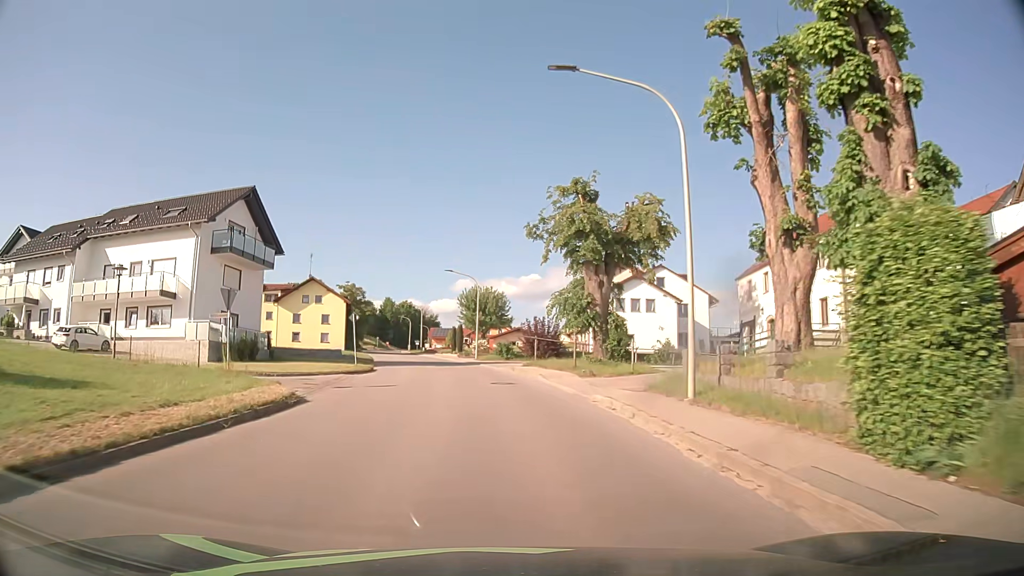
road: tertiary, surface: asphalt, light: Day
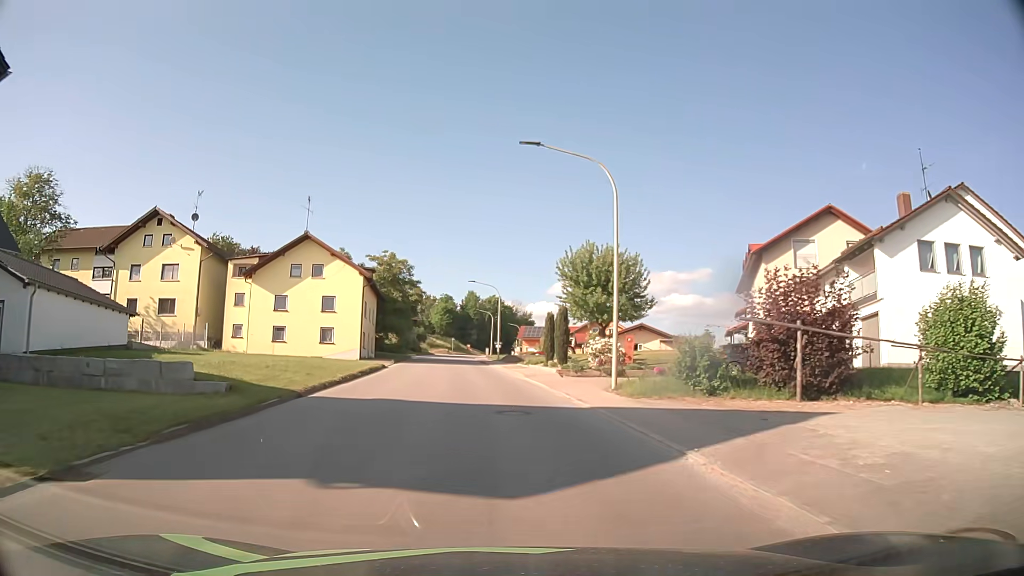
(-2.4, +36.4) m; -8°
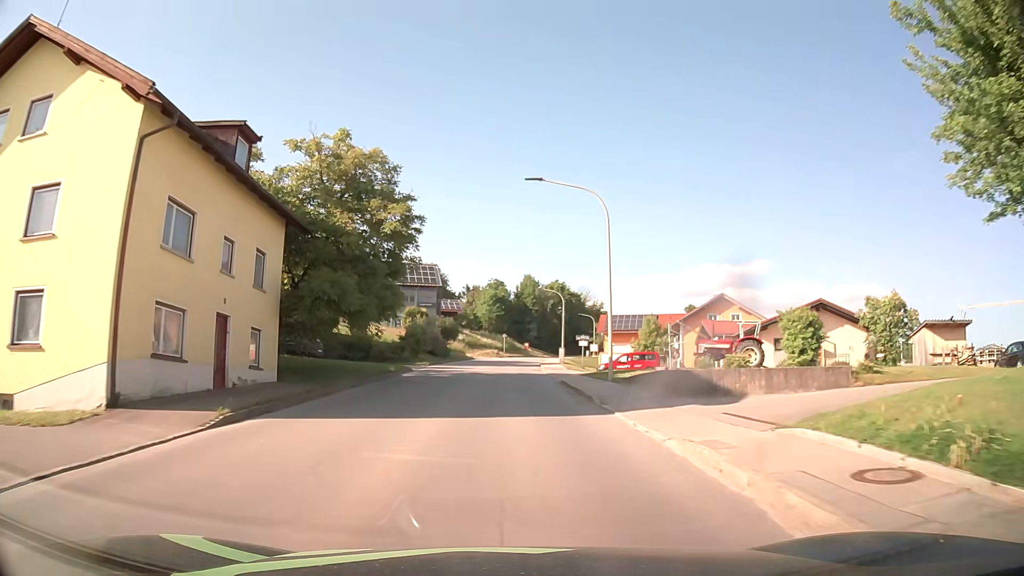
(-2.3, +38.2) m; -5°
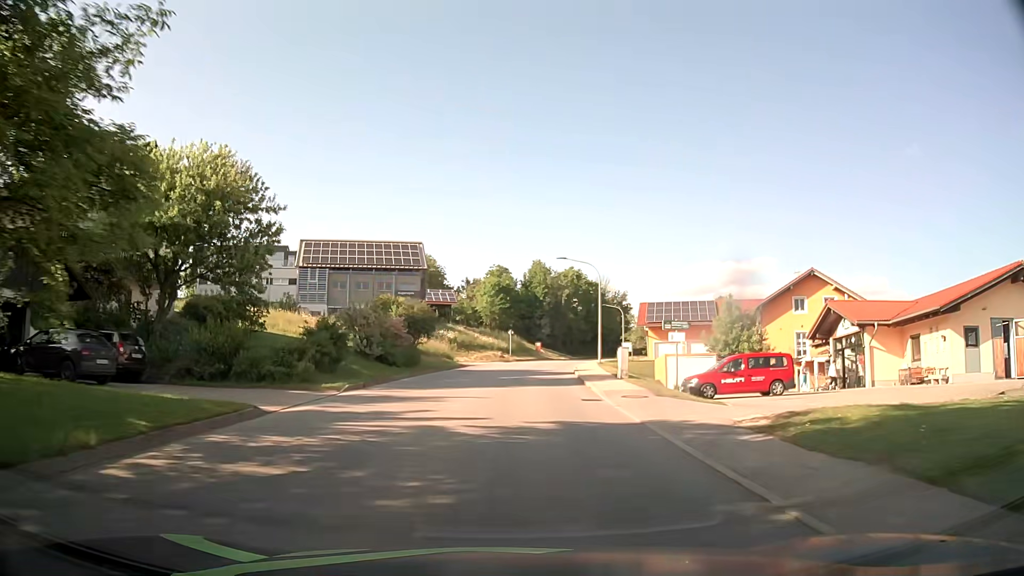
(-0.1, +23.5) m; 0°
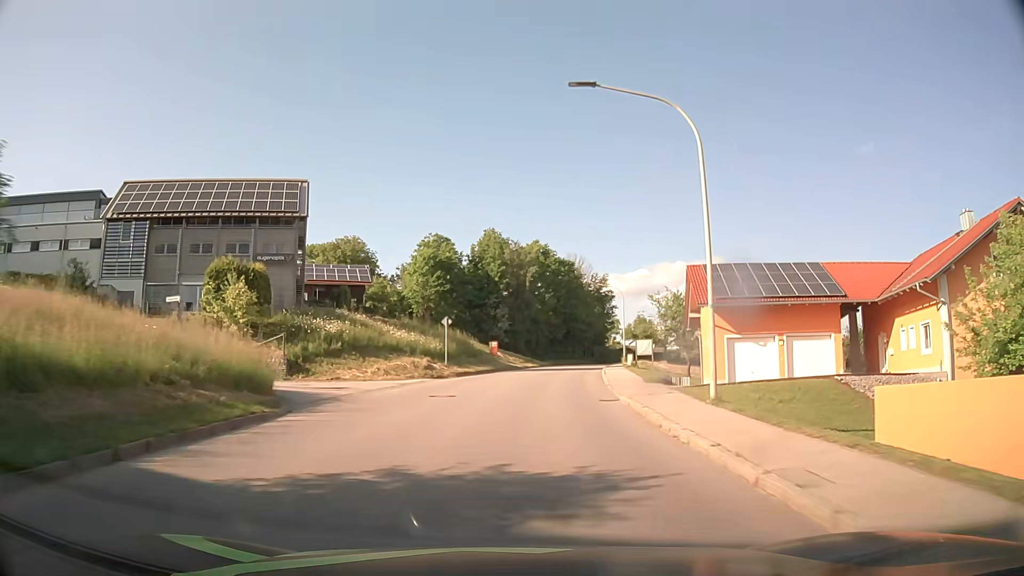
(+0.7, +31.5) m; +4°
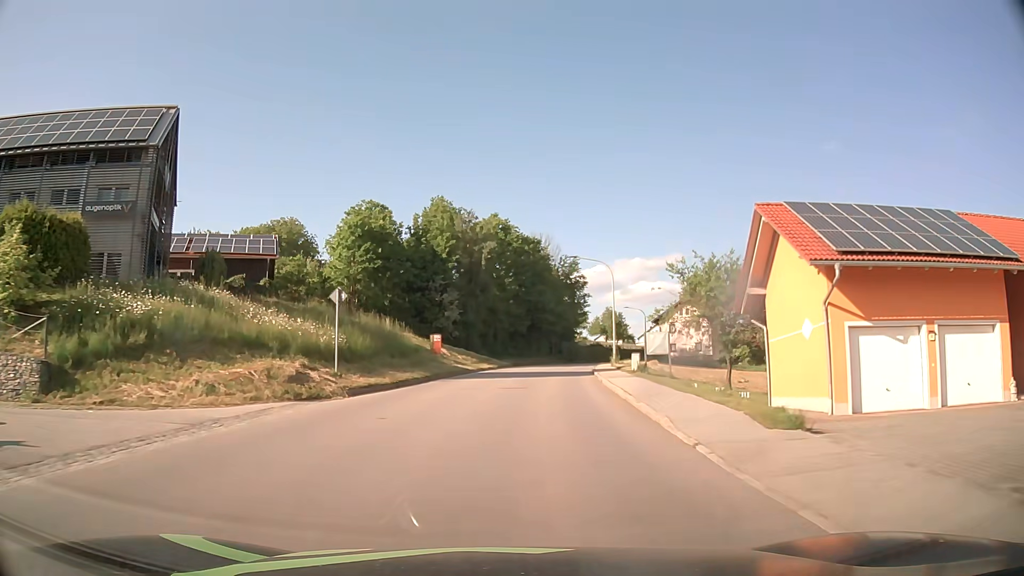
(+0.5, +15.8) m; +4°
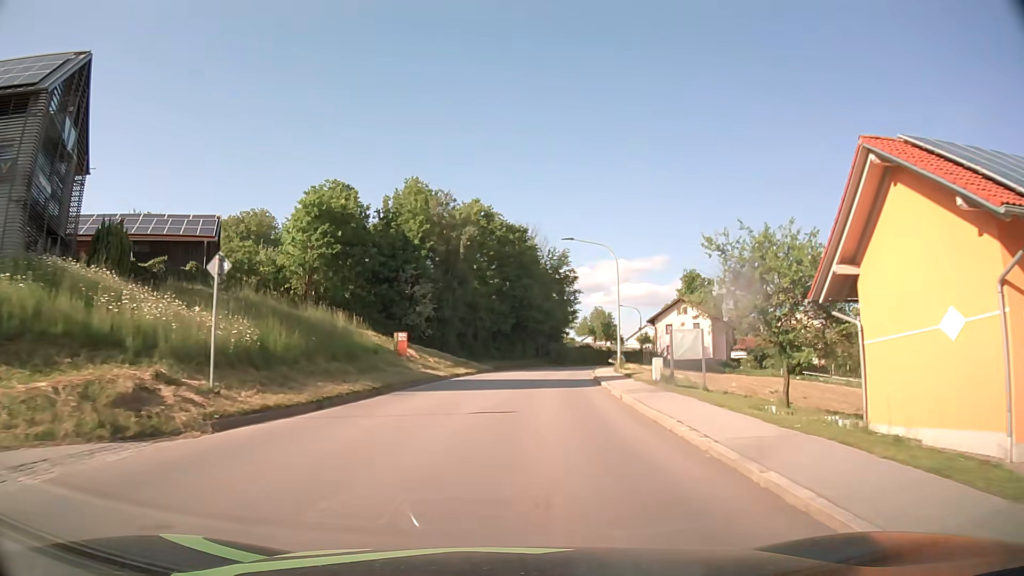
(+0.1, +7.9) m; +1°
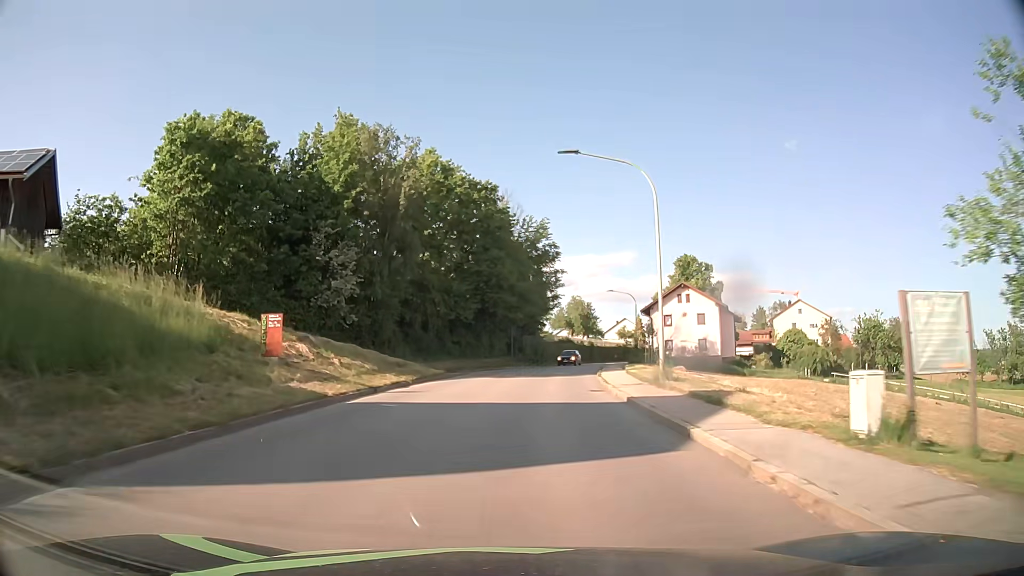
(+0.4, +15.9) m; +2°
